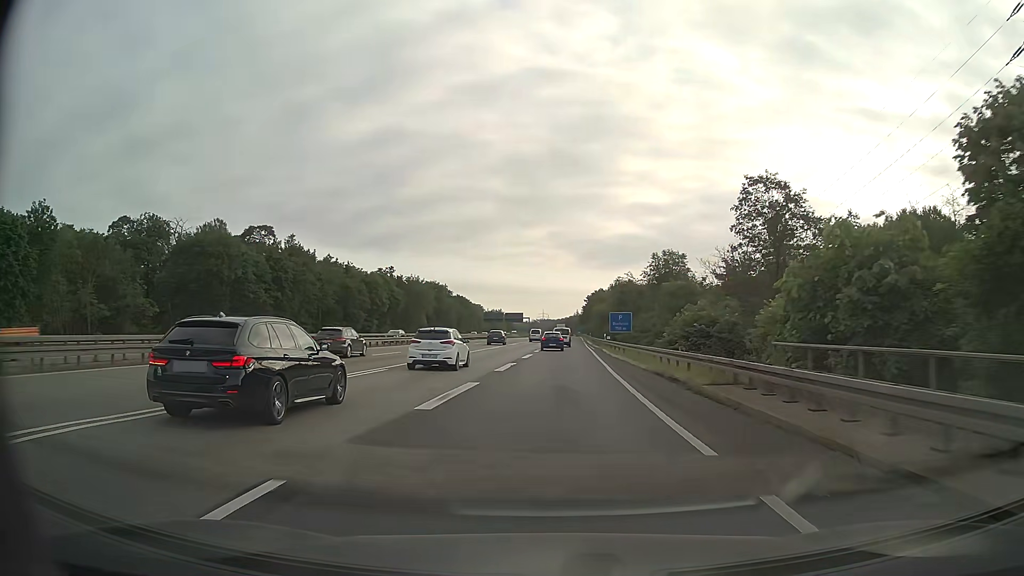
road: motorway_link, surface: asphalt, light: Day
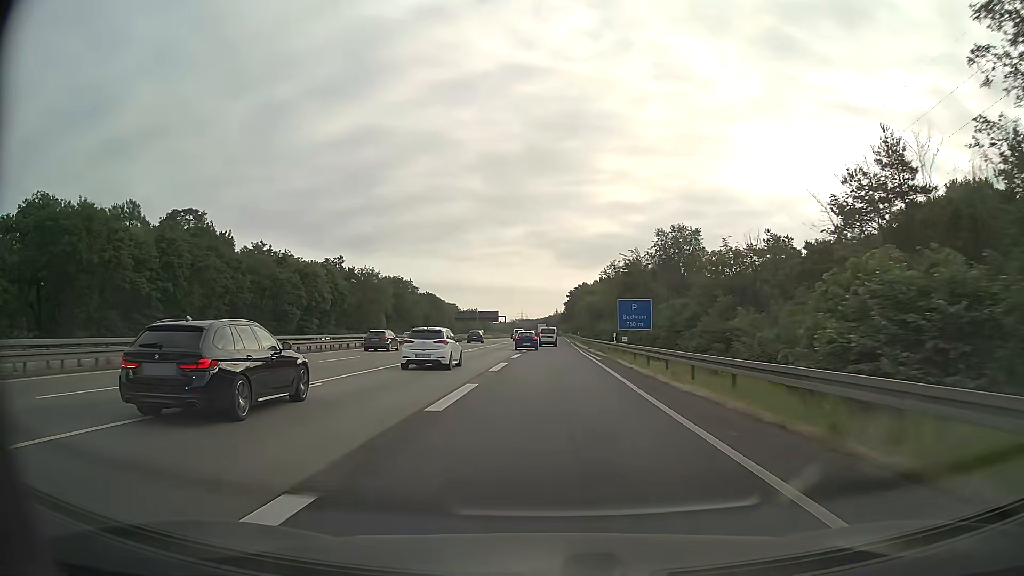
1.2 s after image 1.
(+0.4, +24.6) m; +2°
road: motorway
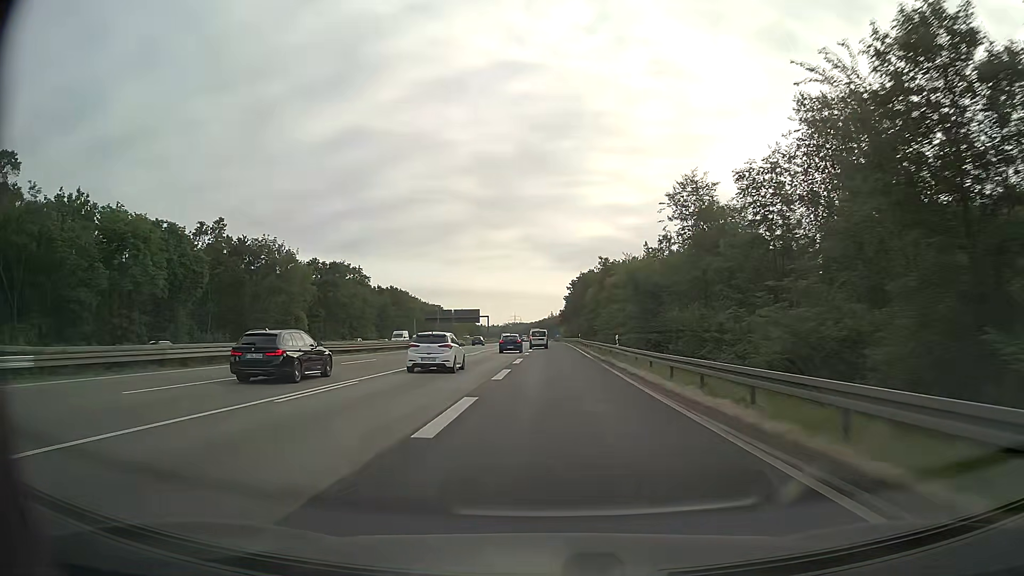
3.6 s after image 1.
(+0.1, +50.6) m; 0°
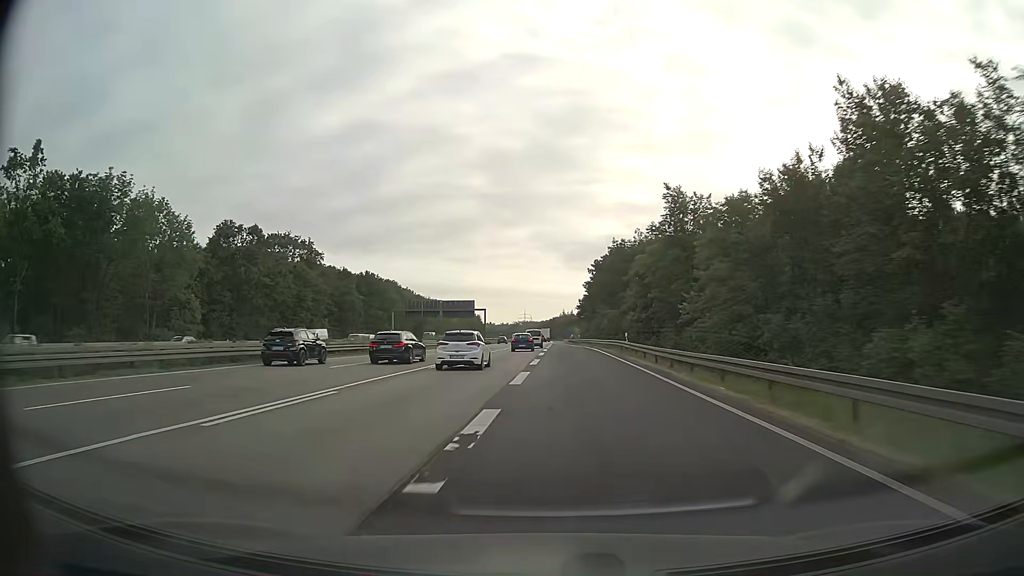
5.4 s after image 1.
(-0.3, +39.4) m; -1°
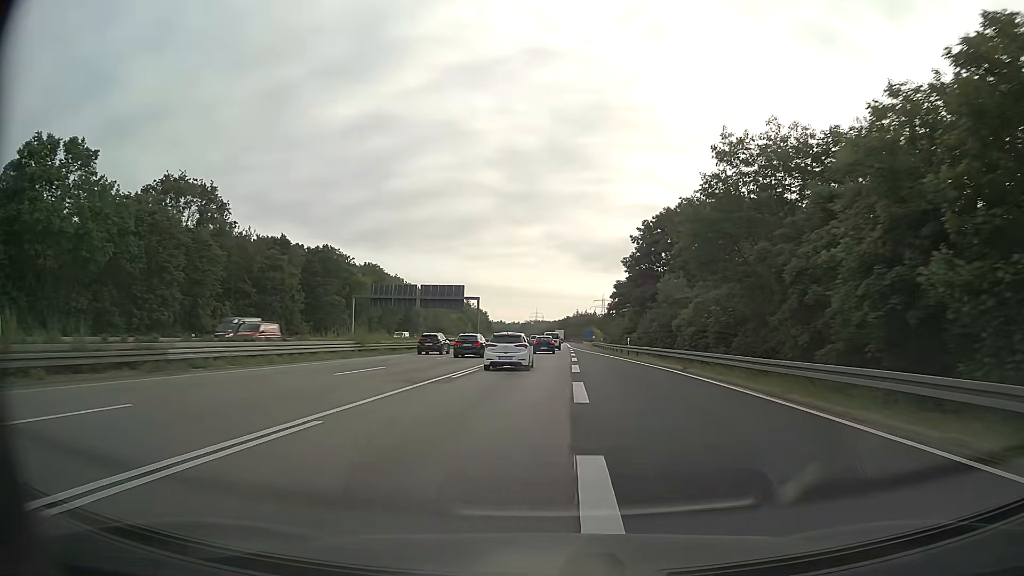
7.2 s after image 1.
(-0.5, +40.5) m; -1°
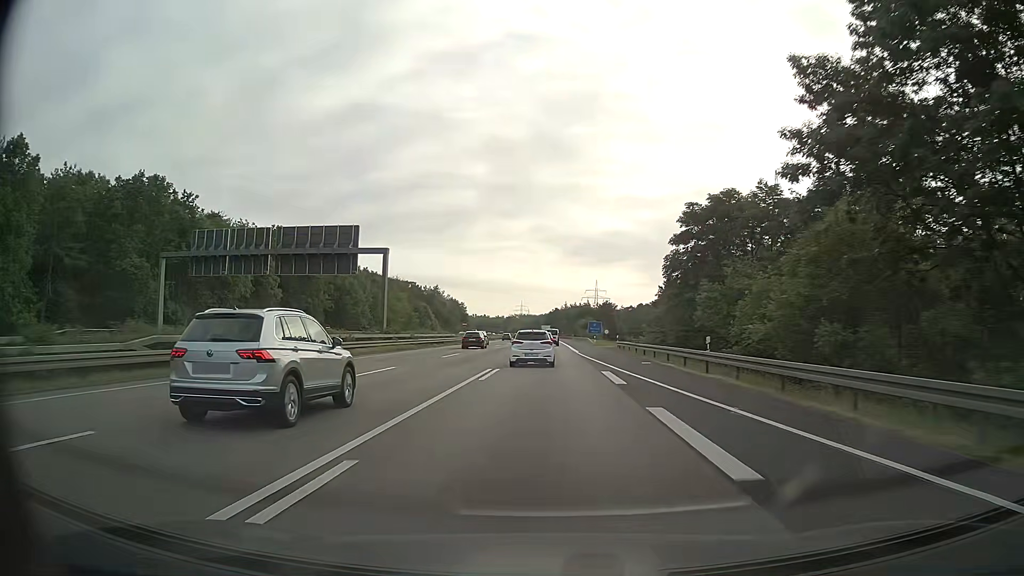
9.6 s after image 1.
(+0.6, +55.7) m; +1°
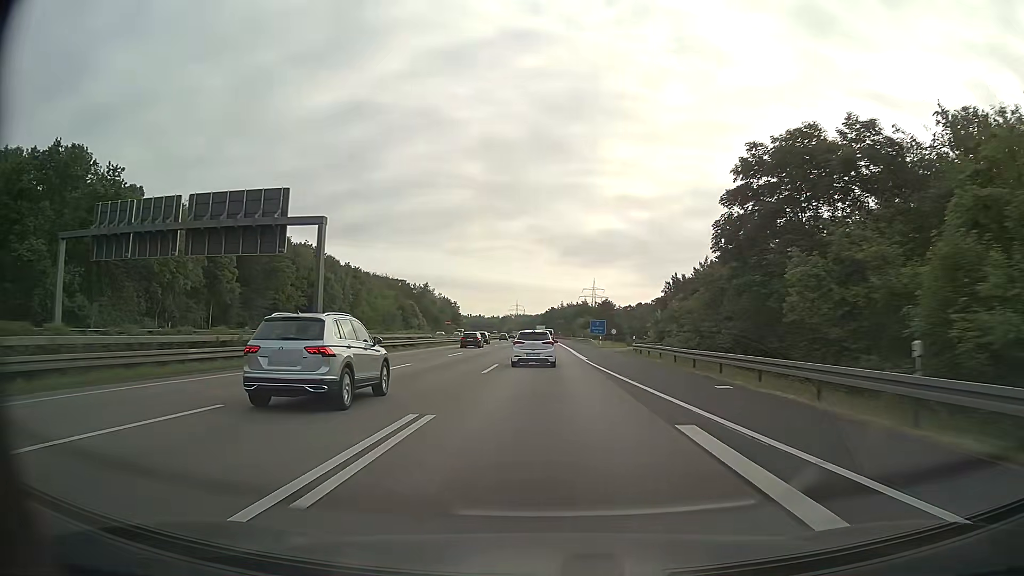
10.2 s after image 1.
(0.0, +14.2) m; 0°
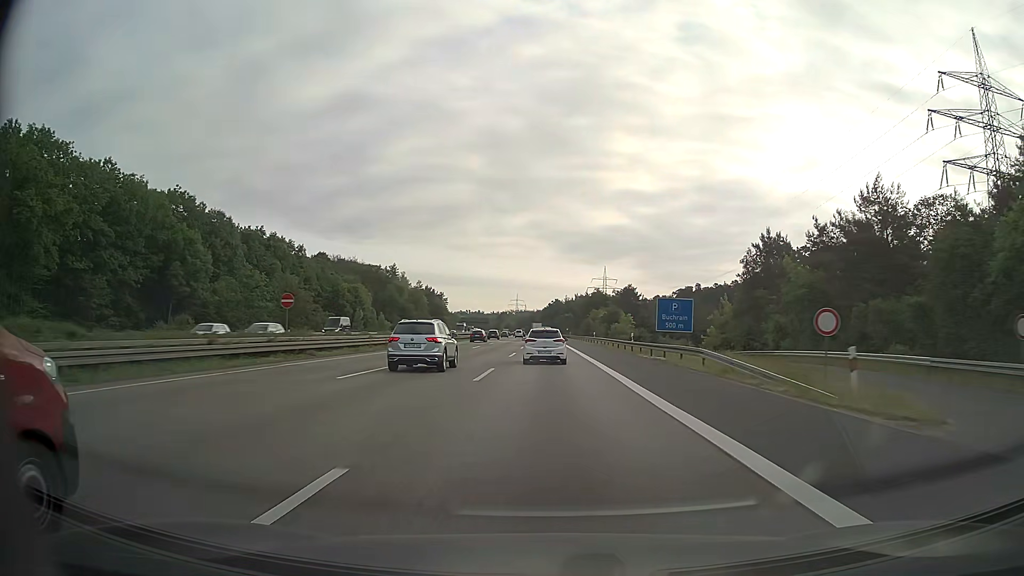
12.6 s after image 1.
(+0.4, +57.9) m; 0°
(0, +10) (0, +20) (0, +30) (0, +40) (0, +50) (0, +60) (0, +70) (0, +80) (0, +90) (0, +100) m
